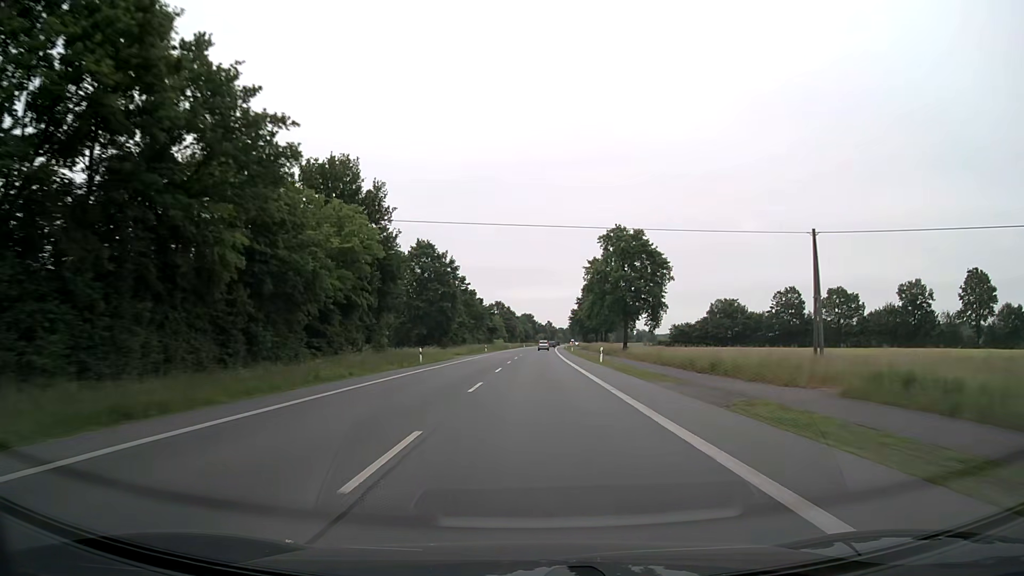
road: primary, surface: asphalt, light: Day
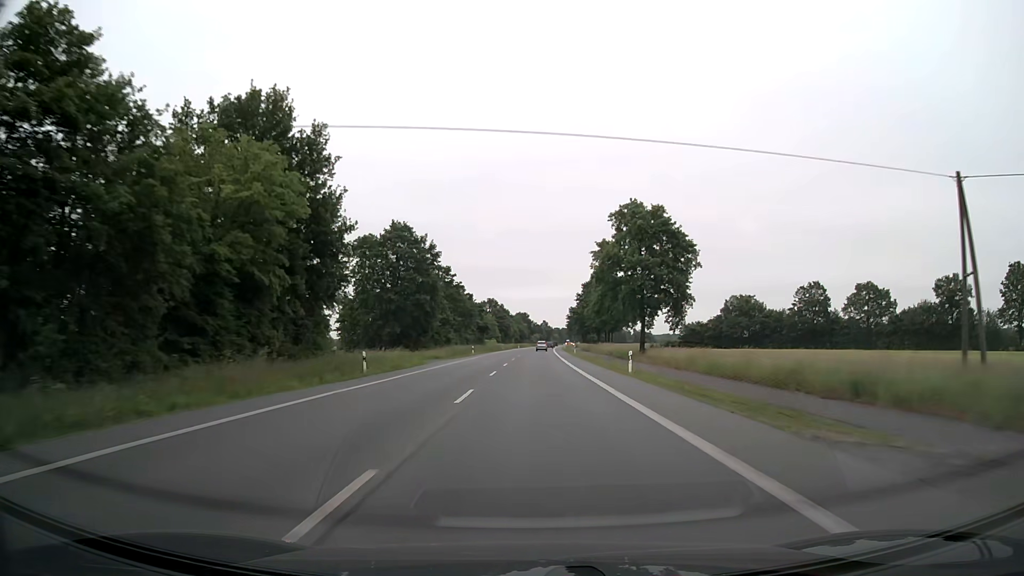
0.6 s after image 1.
(0.0, +15.0) m; 0°
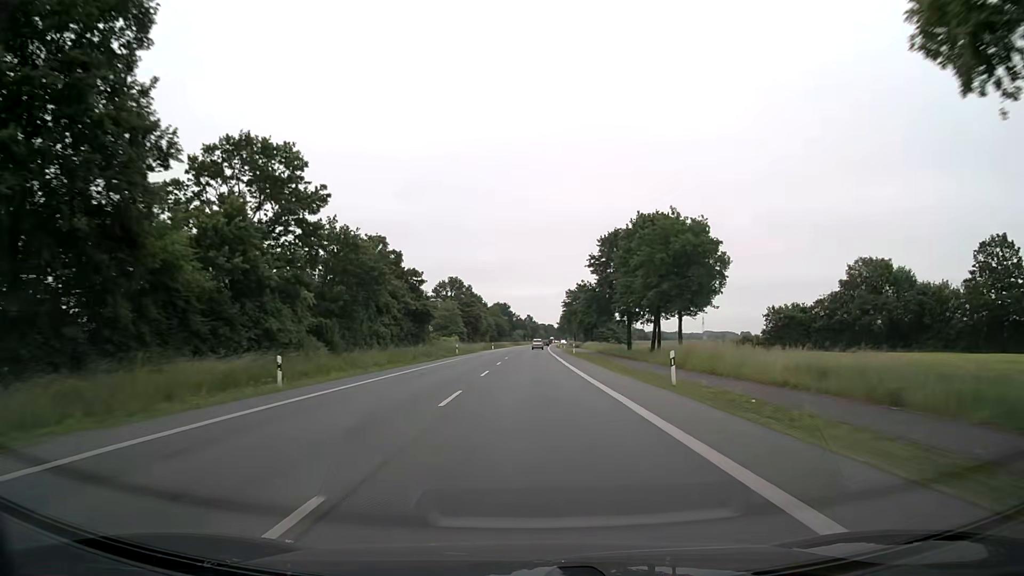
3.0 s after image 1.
(+0.8, +61.1) m; +1°
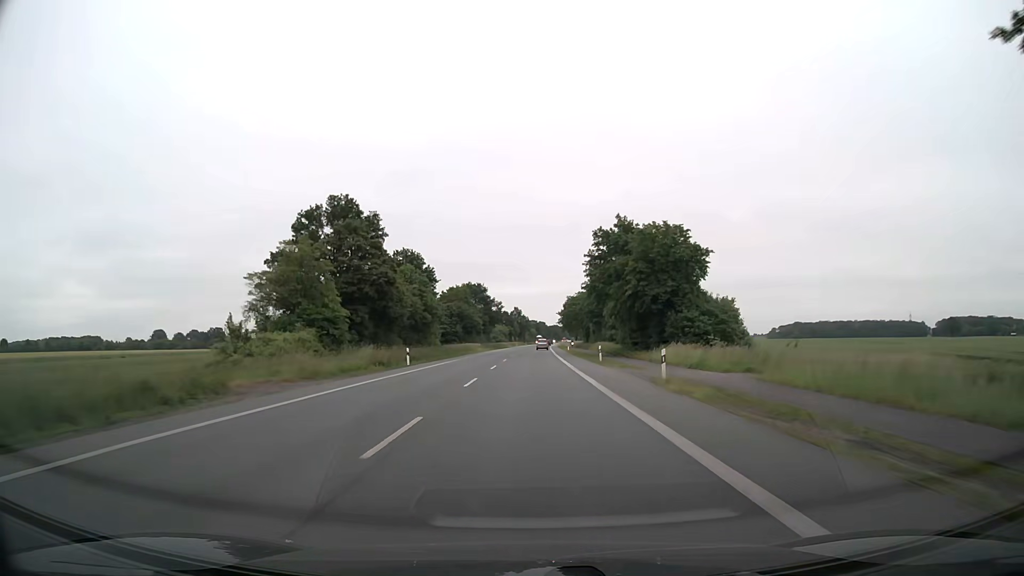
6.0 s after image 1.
(+0.6, +77.8) m; +1°
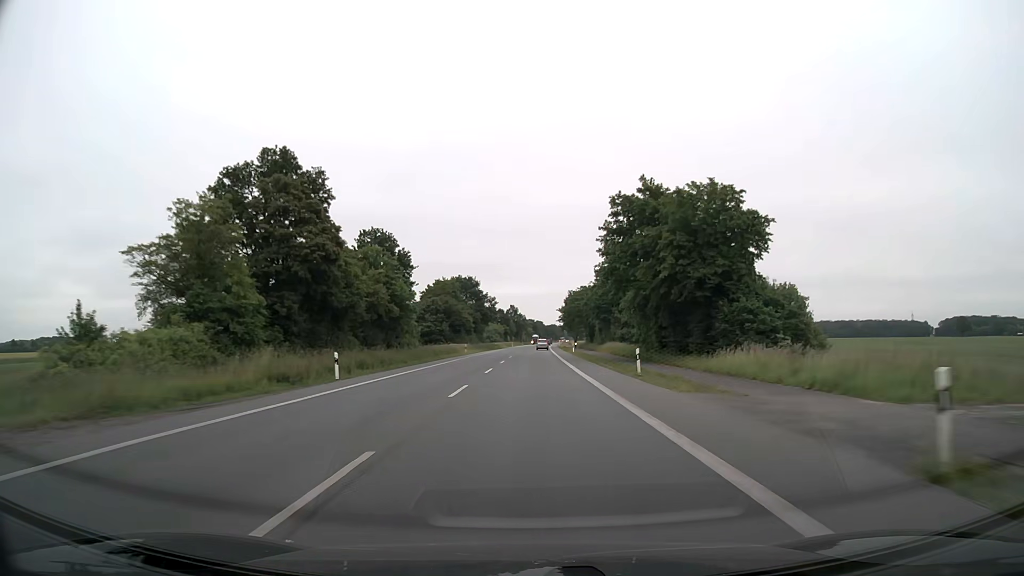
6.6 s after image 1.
(0.0, +15.7) m; 0°
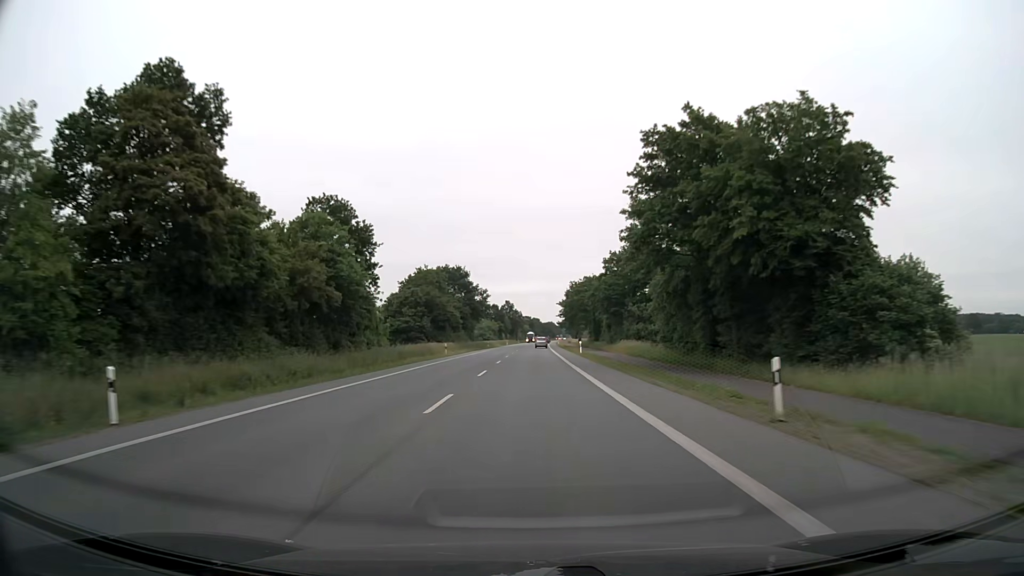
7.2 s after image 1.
(0.0, +15.7) m; 0°
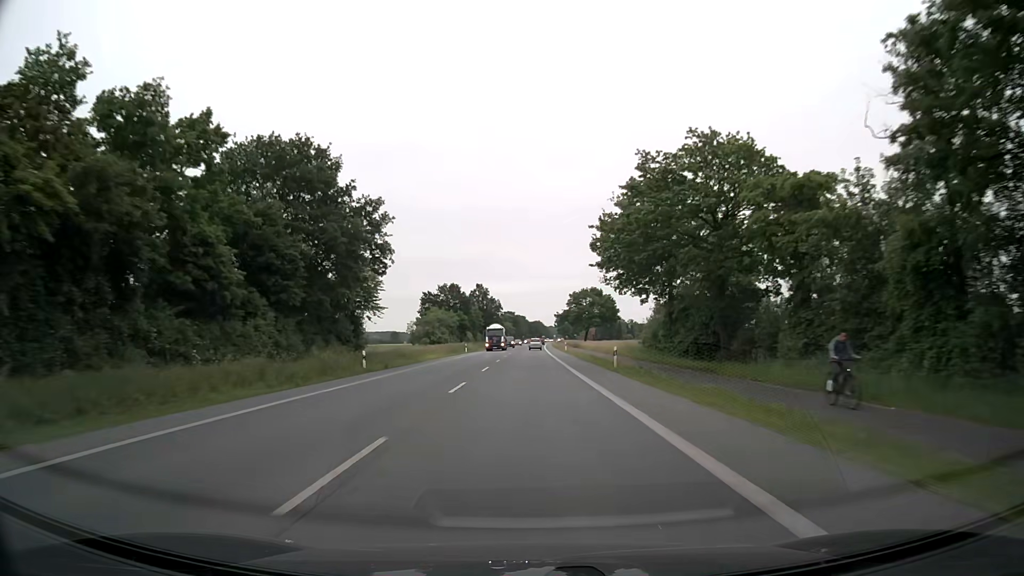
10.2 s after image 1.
(+0.8, +78.8) m; +1°
(0, +10) (0, +20) (0, +30) (0, +40) (0, +50) (0, +60) (0, +70) (0, +80) (+1, +90) (+1, +100) m
